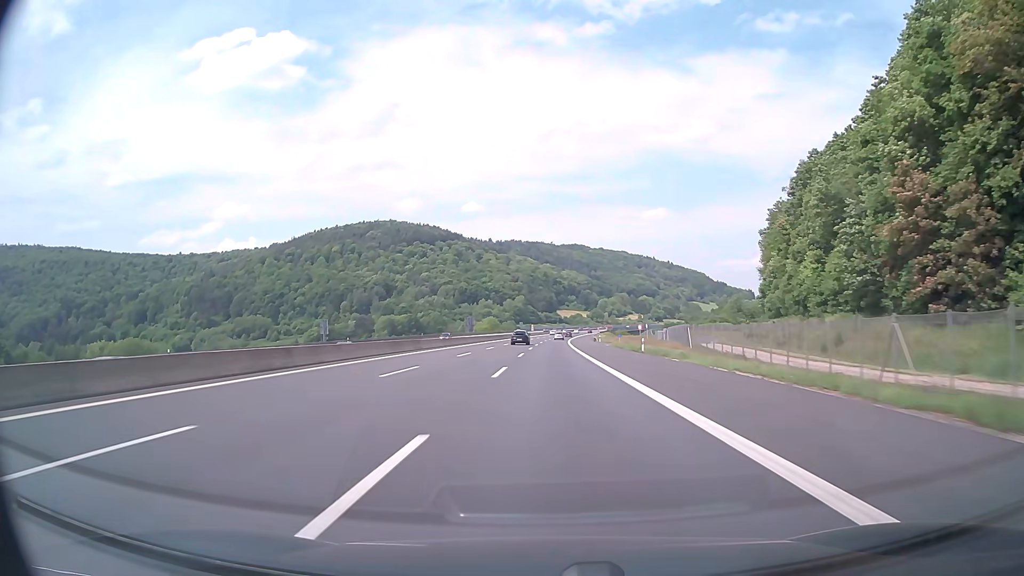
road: motorway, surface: asphalt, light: Day
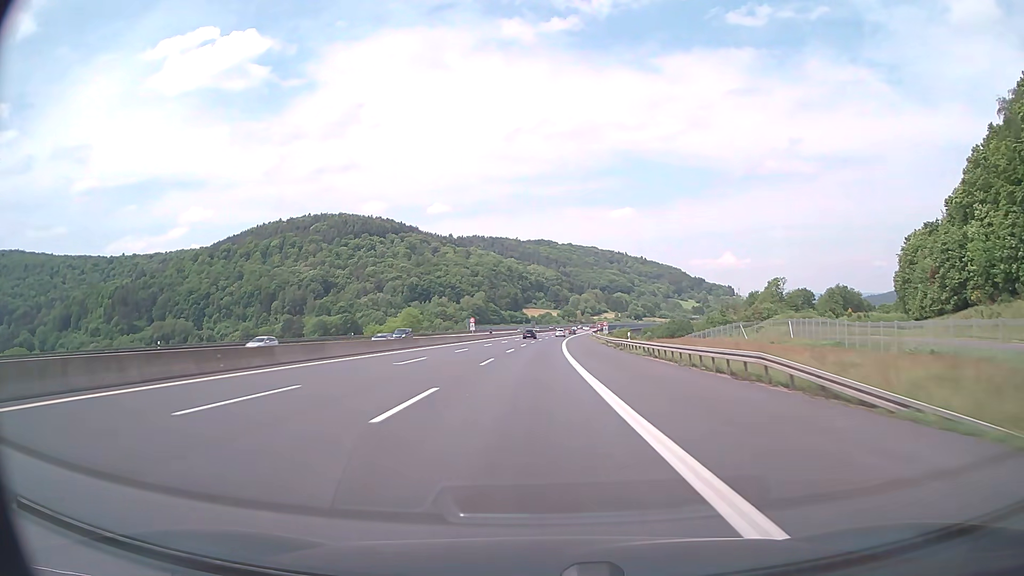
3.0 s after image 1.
(+2.2, +100.4) m; +3°
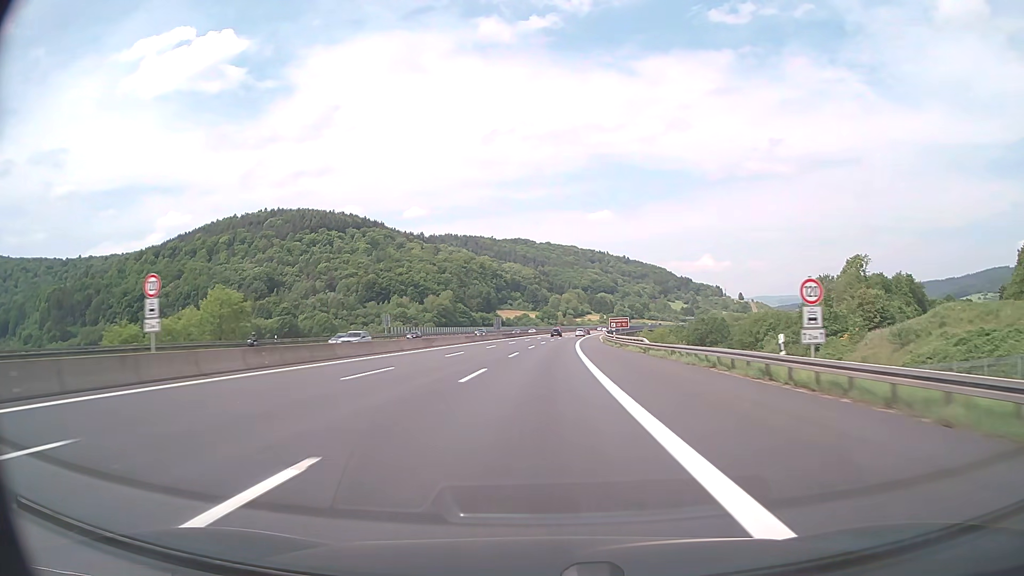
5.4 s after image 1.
(+1.0, +80.7) m; +2°
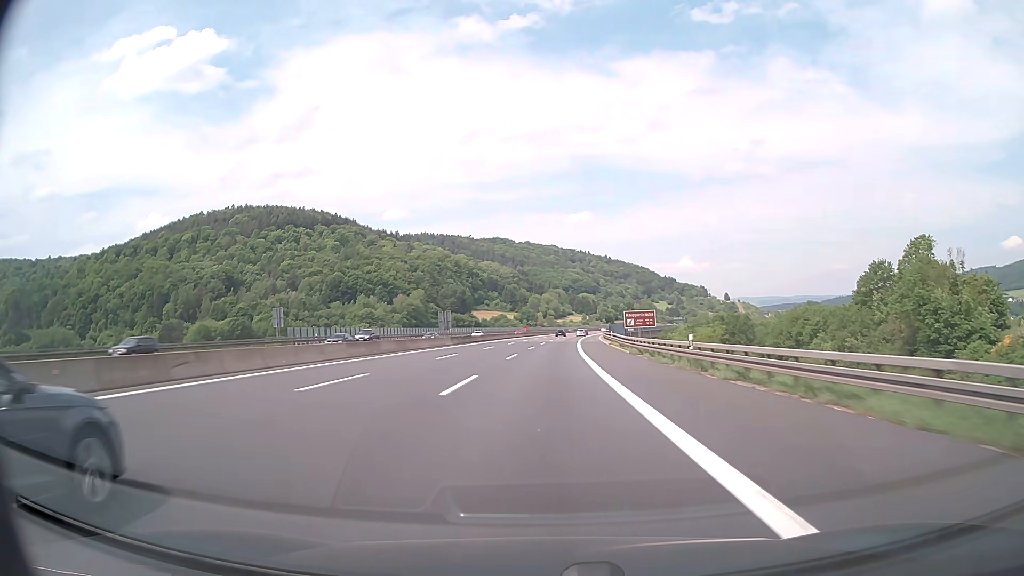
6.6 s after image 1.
(+0.5, +40.4) m; +2°
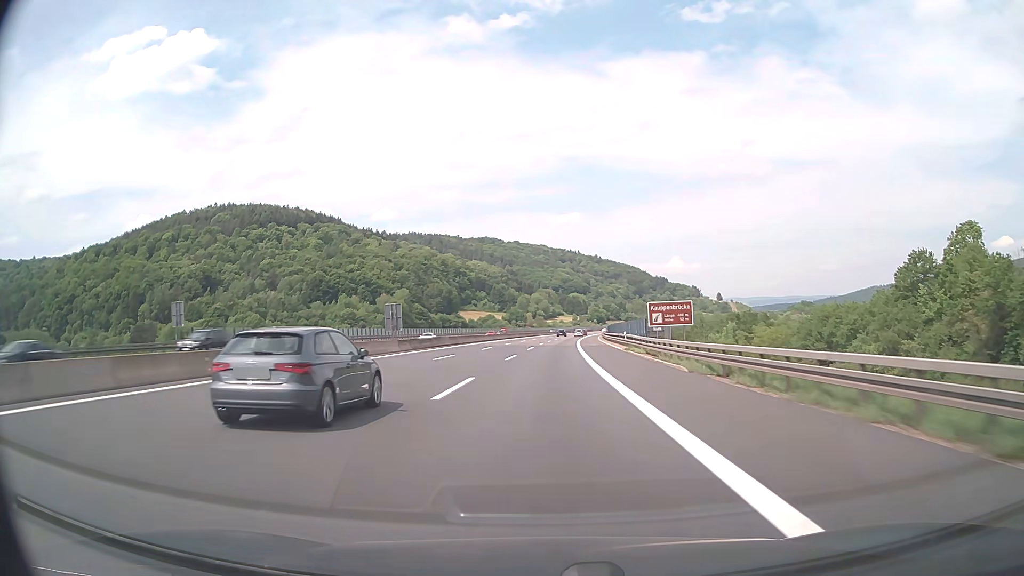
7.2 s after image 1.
(+0.2, +20.2) m; +1°
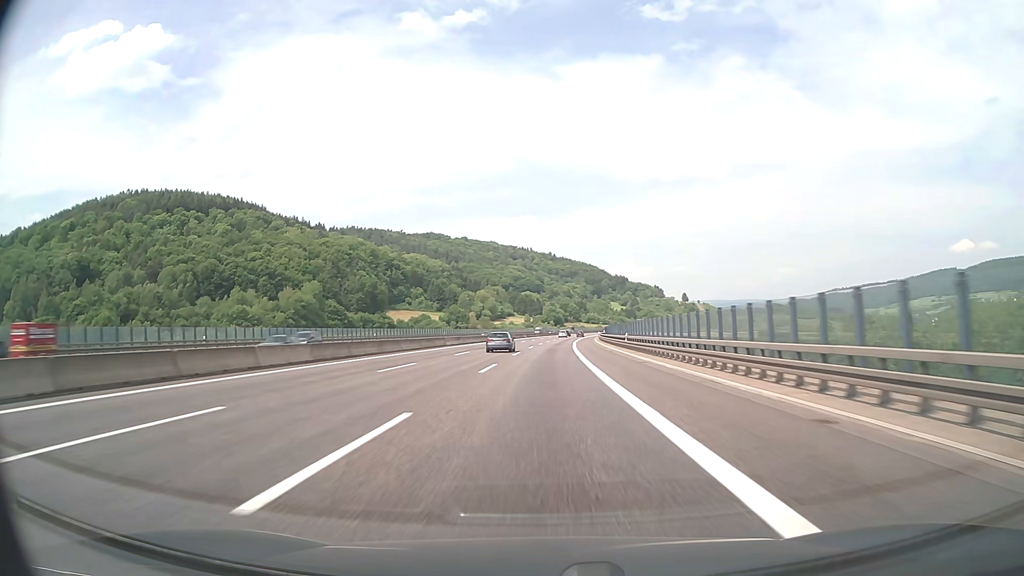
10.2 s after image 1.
(+3.8, +100.5) m; +4°
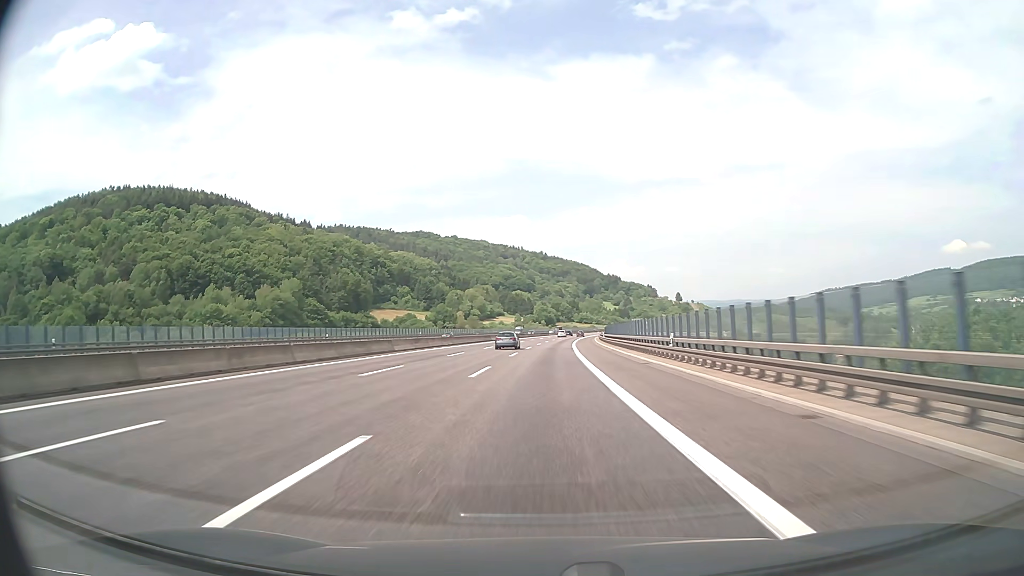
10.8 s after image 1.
(+0.1, +20.1) m; +1°
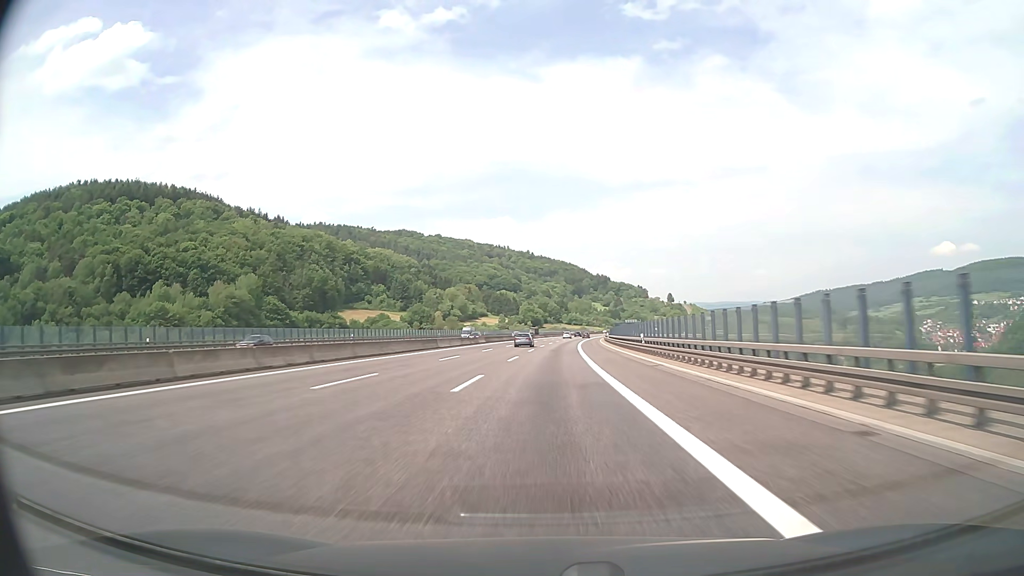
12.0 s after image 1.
(+0.4, +40.1) m; +1°
(0, +10) (0, +20) (0, +30) (0, +40) (+1, +50) (+1, +60) (+2, +70) (+2, +80) (+3, +90) (+3, +100) m
